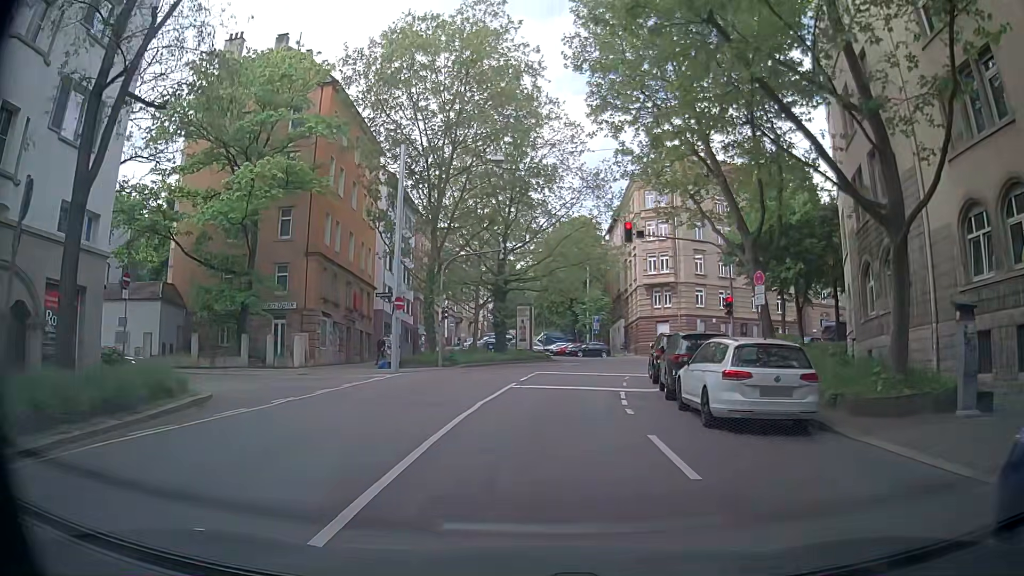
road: secondary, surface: asphalt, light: Day
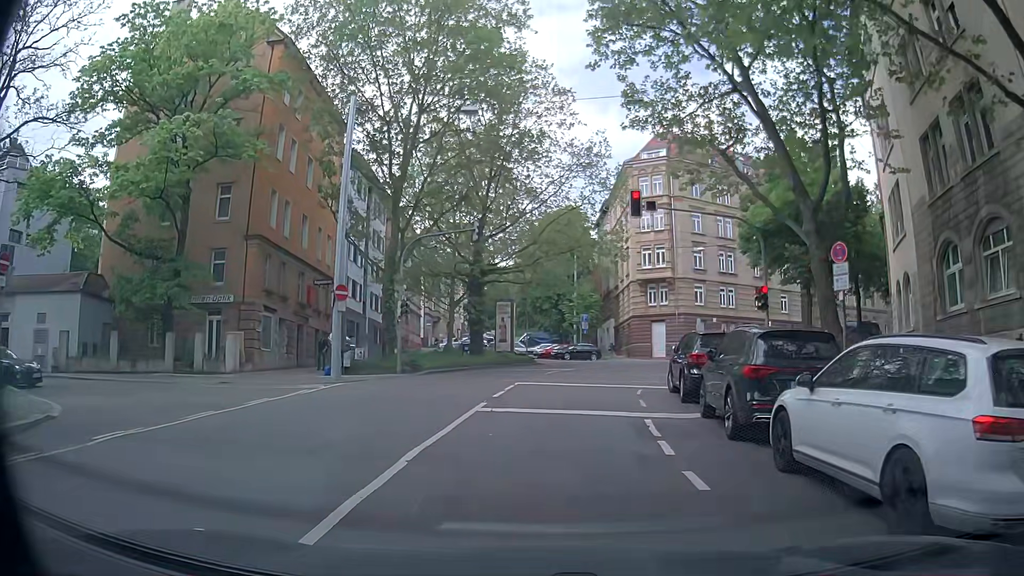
(-0.1, +6.4) m; 0°
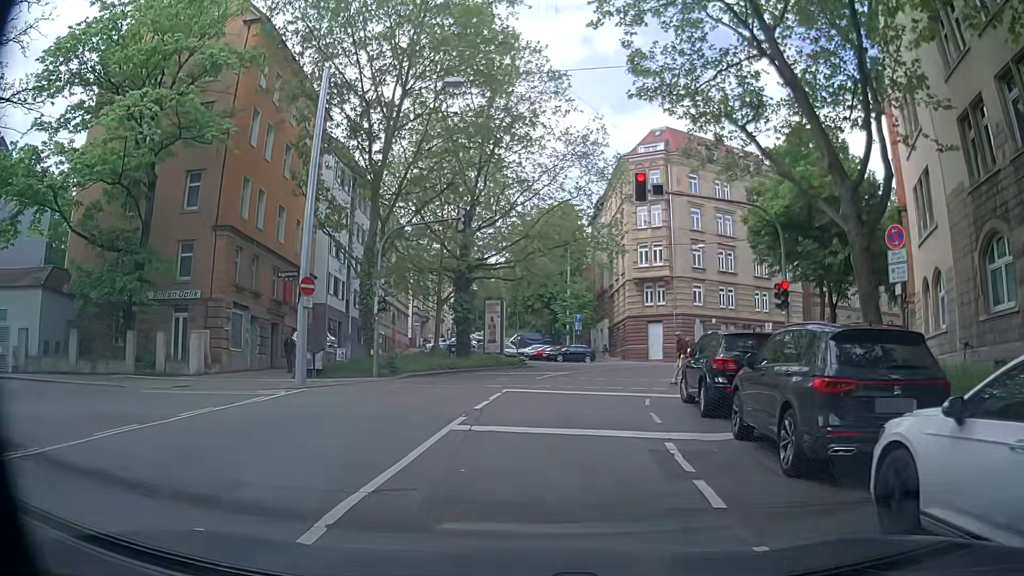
(0.0, +2.6) m; +1°
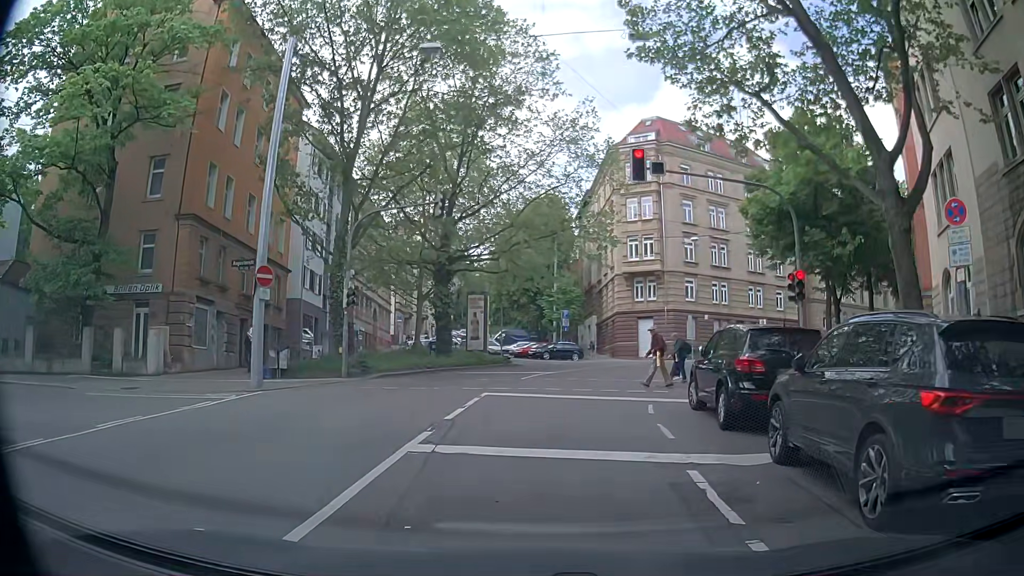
(0.0, +2.3) m; +2°
